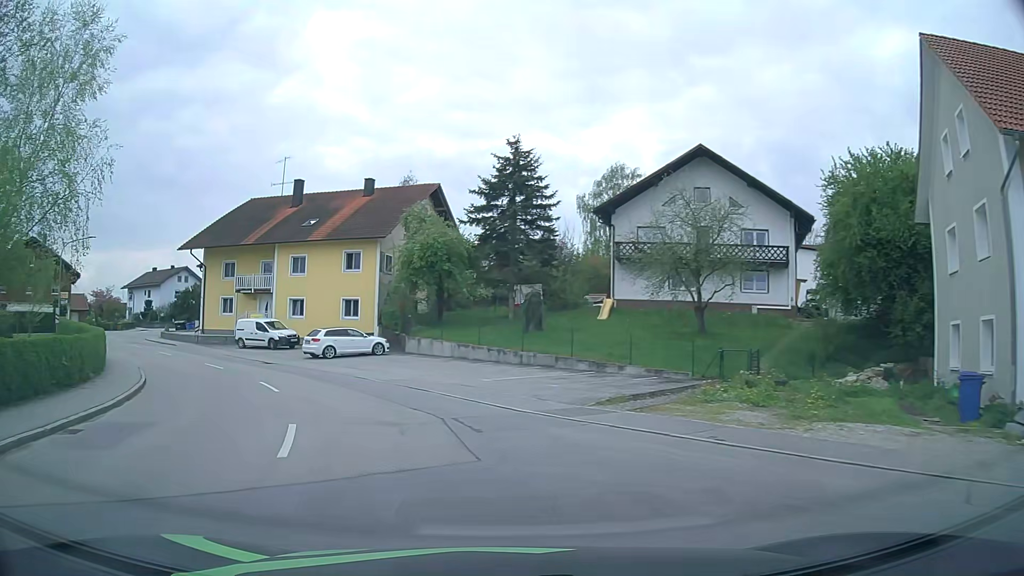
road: secondary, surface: asphalt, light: Day
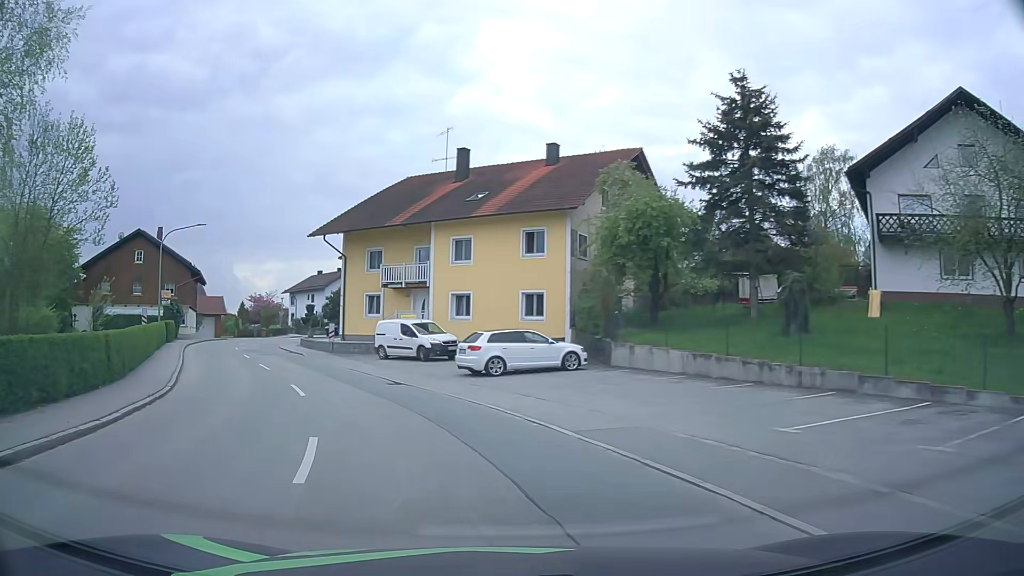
(-1.5, +10.5) m; -17°
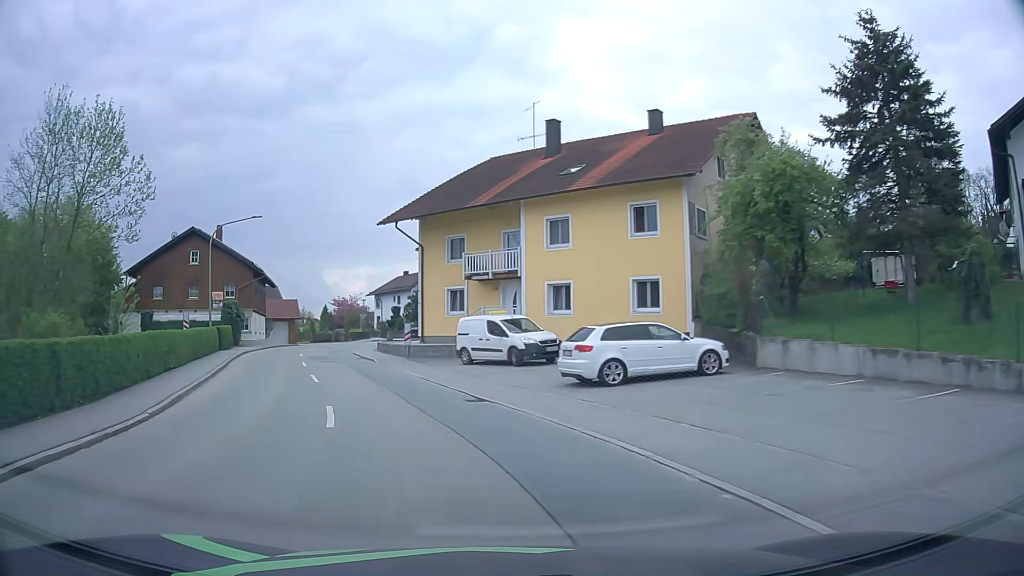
(-0.3, +5.4) m; -6°
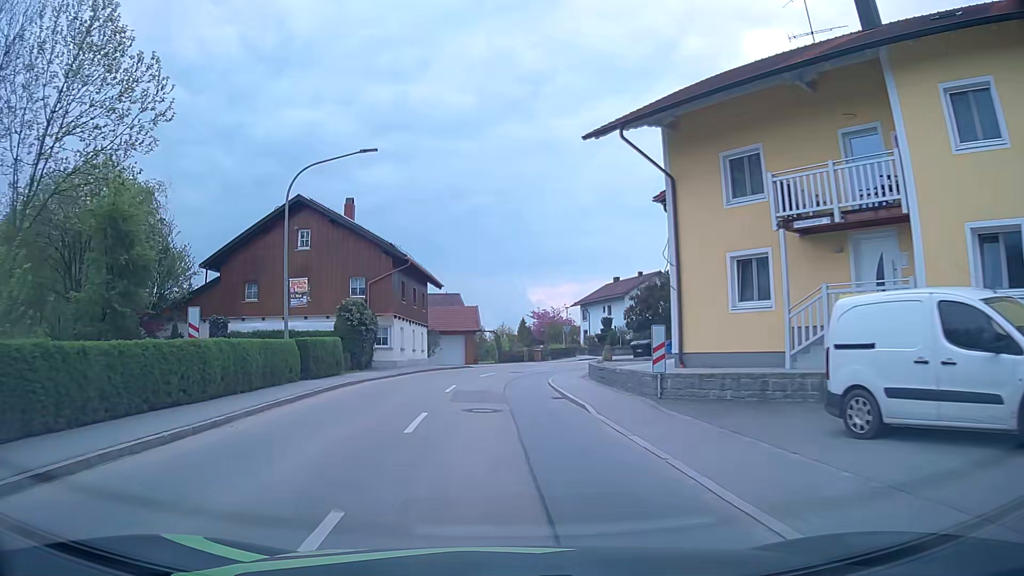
(-3.3, +16.7) m; -19°
